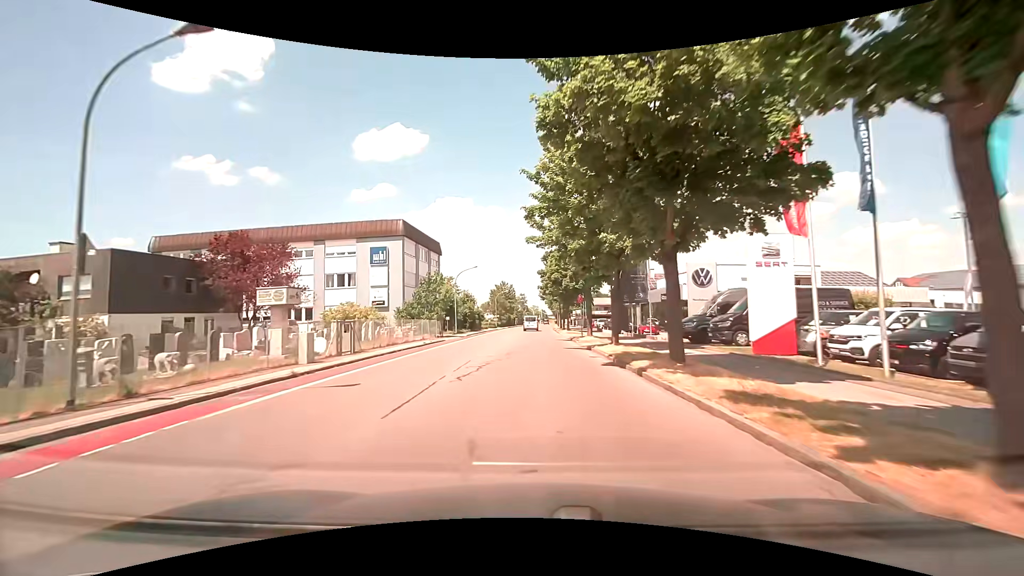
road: tertiary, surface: asphalt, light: Day
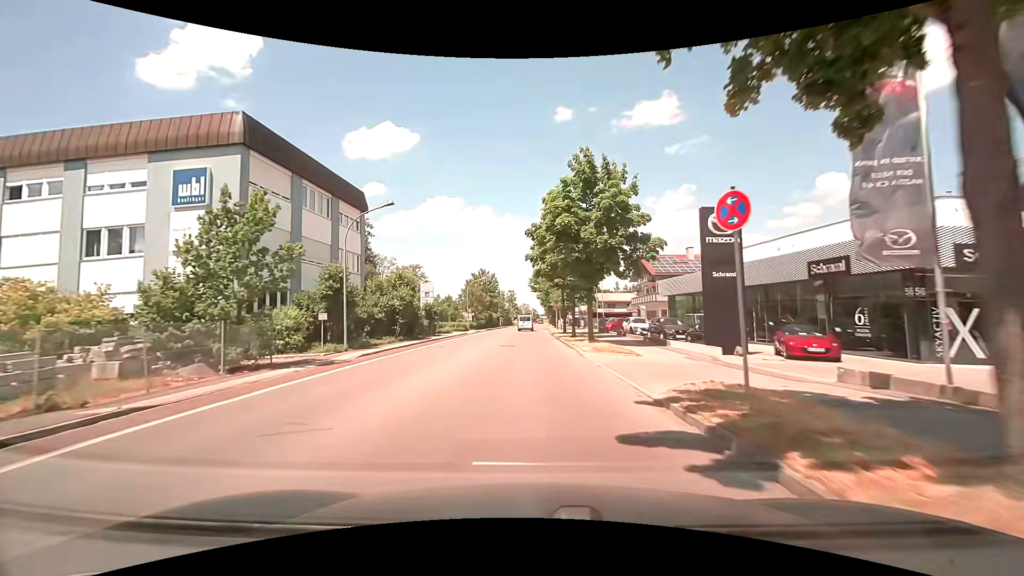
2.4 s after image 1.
(+0.3, +29.3) m; +1°
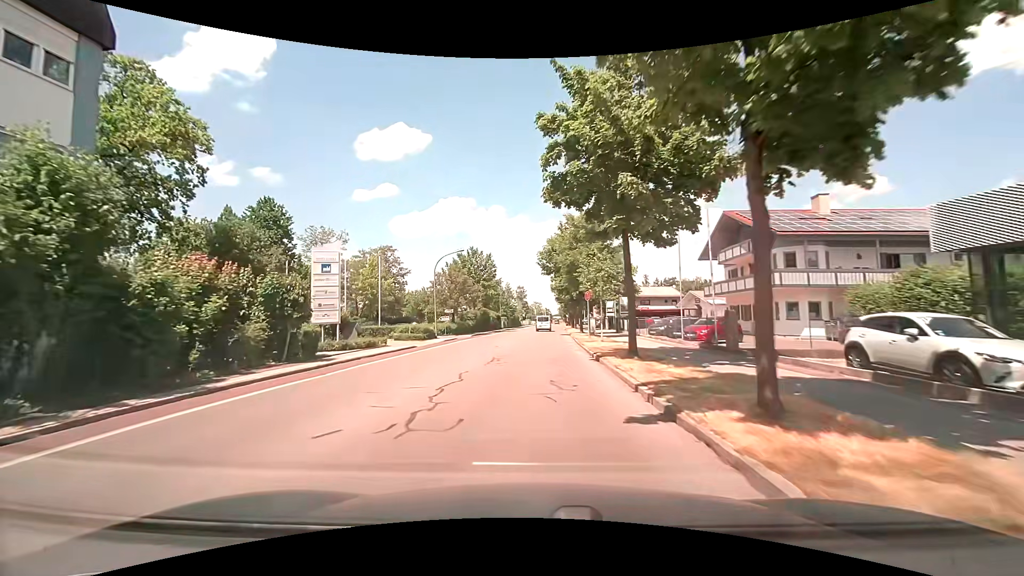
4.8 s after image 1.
(0.0, +28.3) m; -2°
(0, +10) (0, +20) (+1, +30) (+1, +40) (+1, +50) (+2, +60) (+2, +70) (+3, +80) (+3, +90) (+4, +100) m
